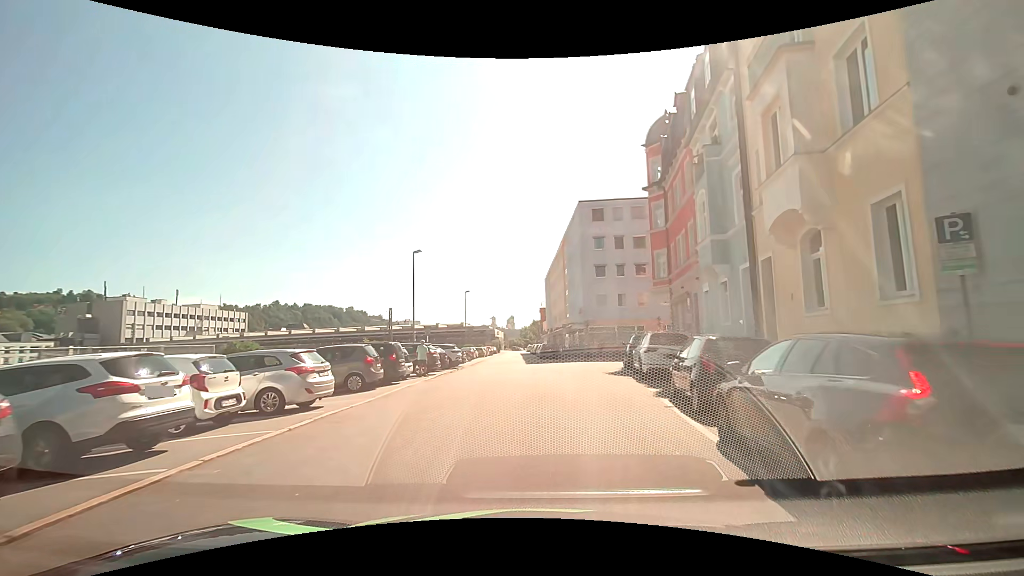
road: residential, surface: asphalt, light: Day
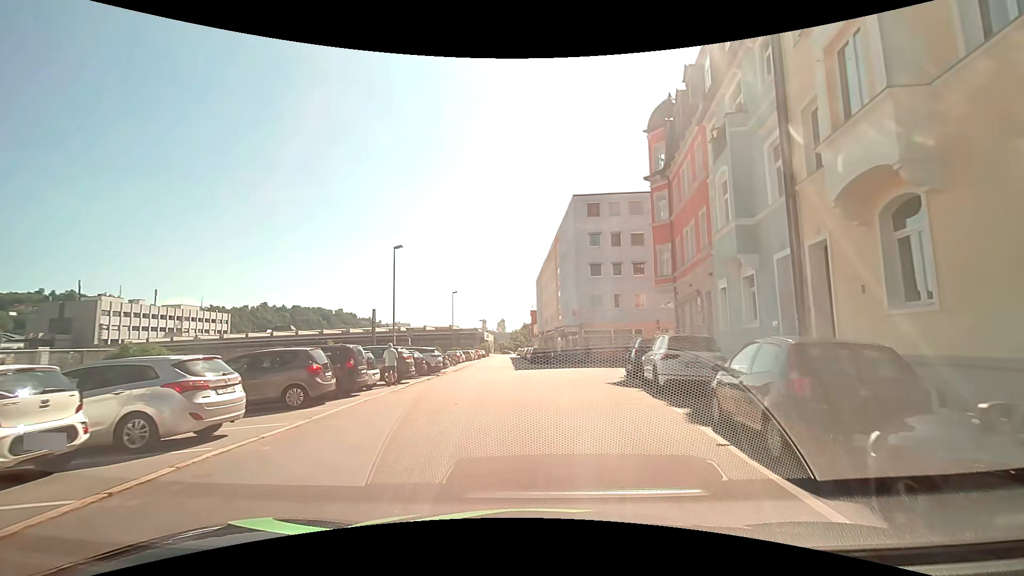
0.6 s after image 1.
(0.0, +3.4) m; +2°
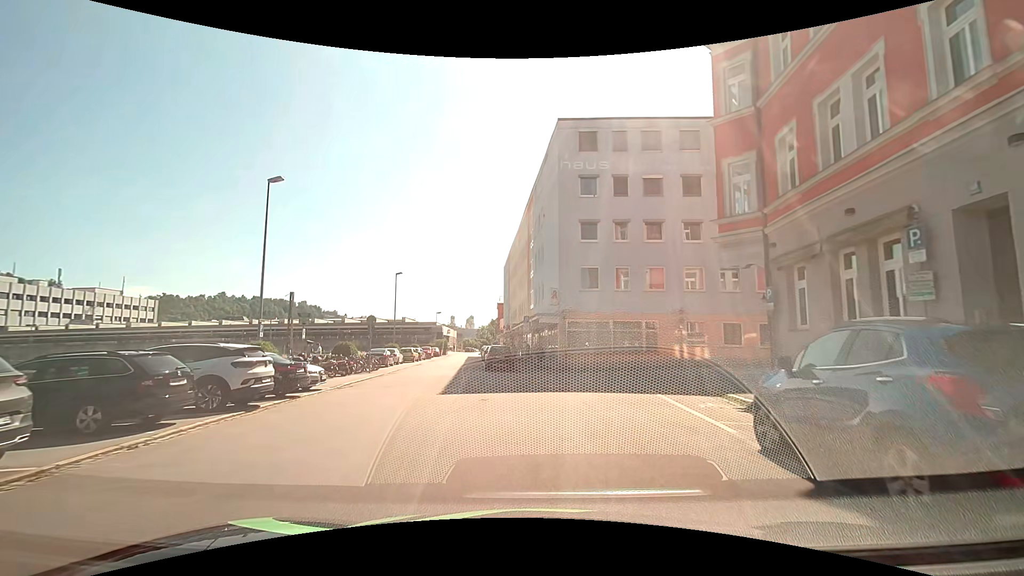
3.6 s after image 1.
(+0.3, +15.7) m; +2°
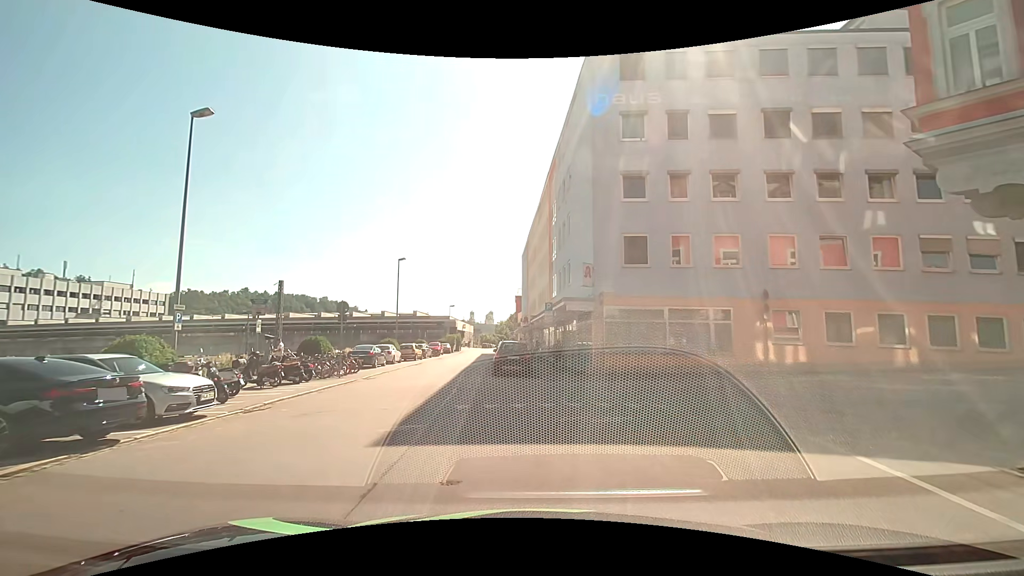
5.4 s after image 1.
(0.0, +7.6) m; 0°
